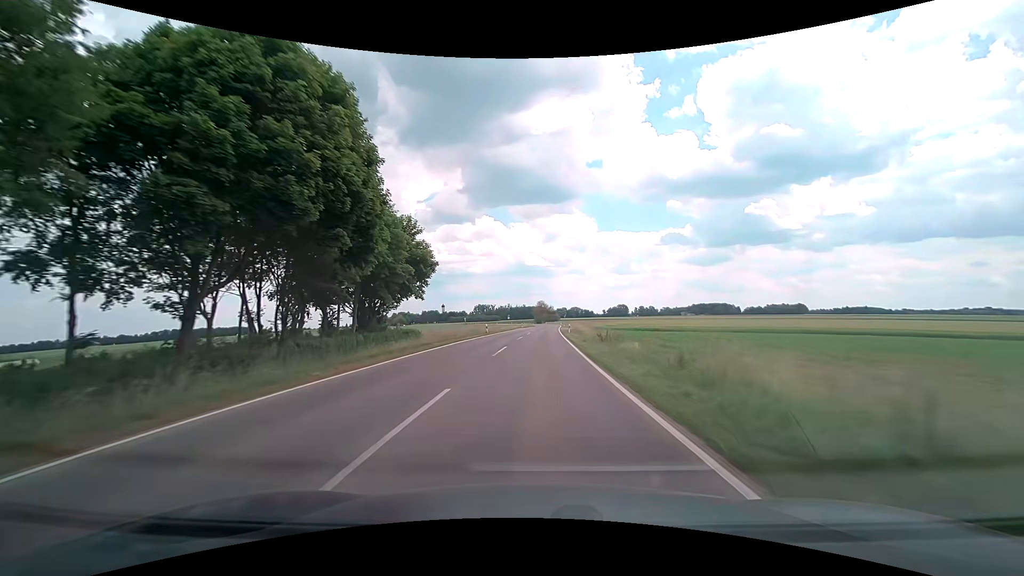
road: tertiary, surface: asphalt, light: Day
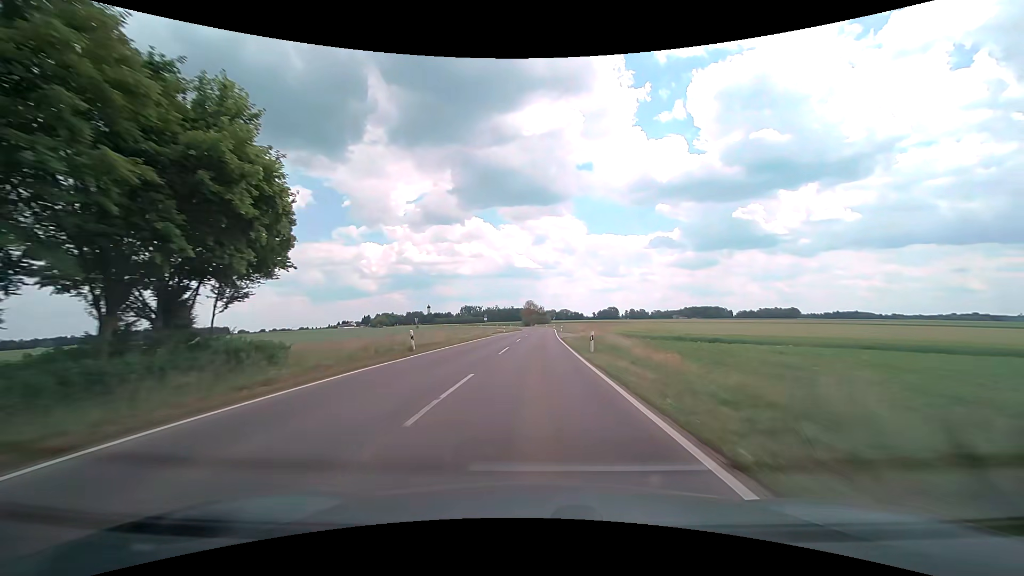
(+0.1, +27.5) m; +1°
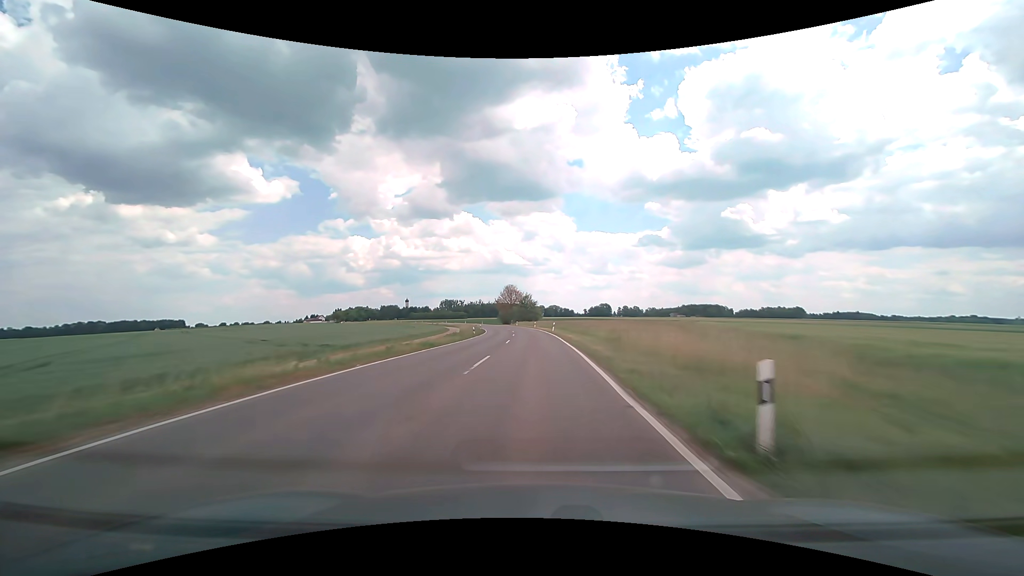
(+1.5, +69.8) m; +2°
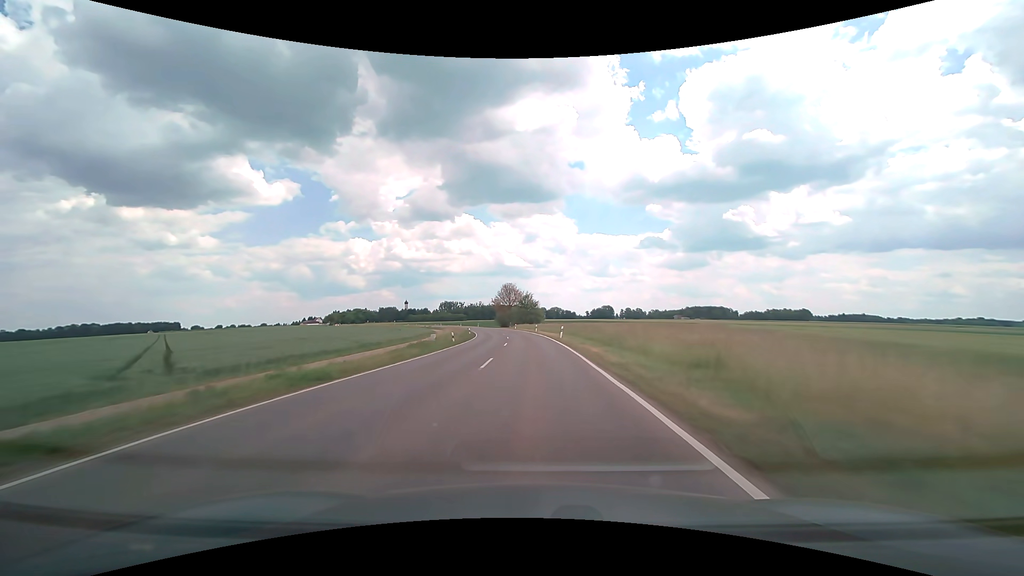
(0.0, +14.0) m; 0°
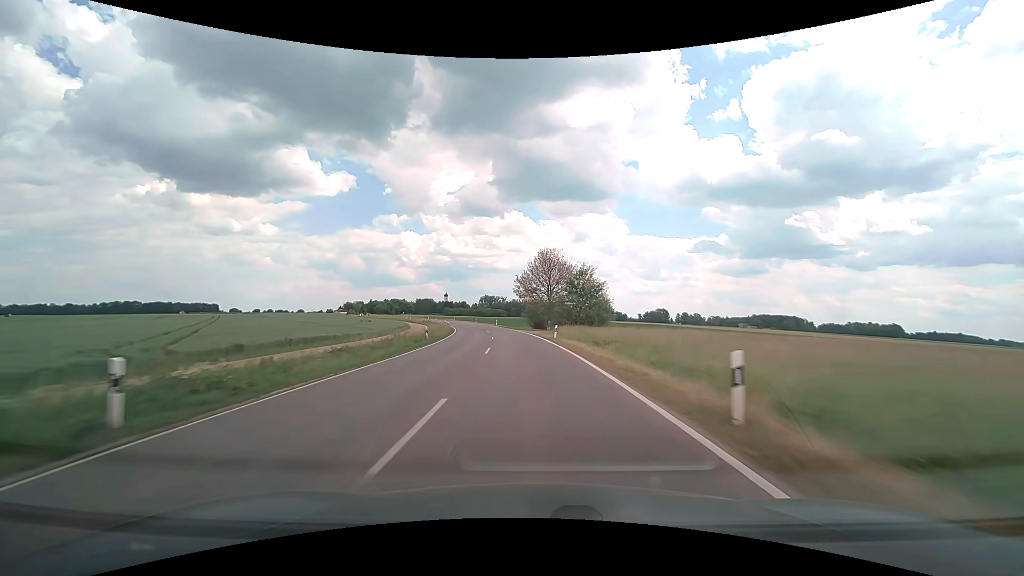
(-1.5, +55.8) m; -5°
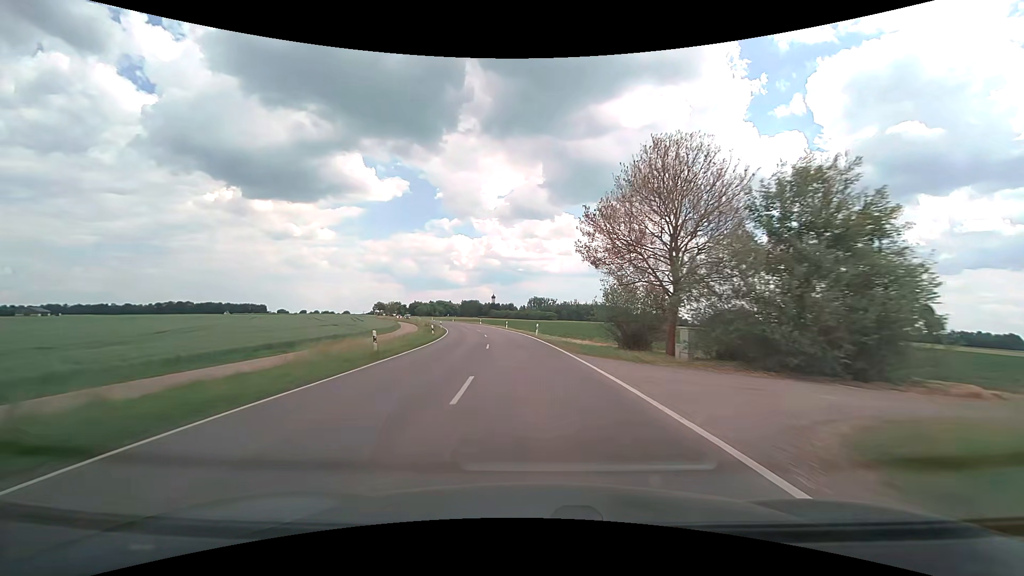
(-2.5, +41.6) m; -6°
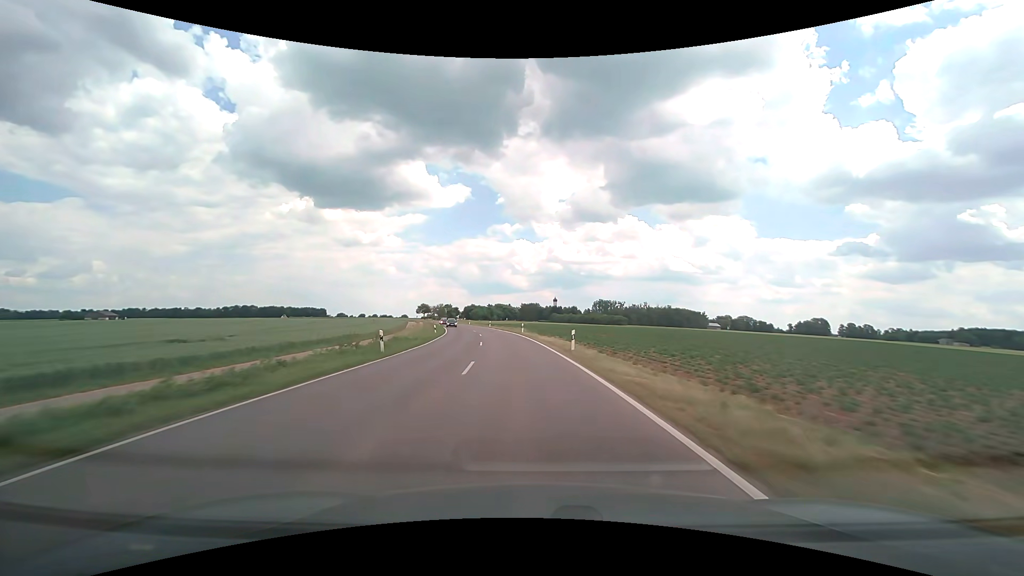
(-2.3, +41.4) m; -7°
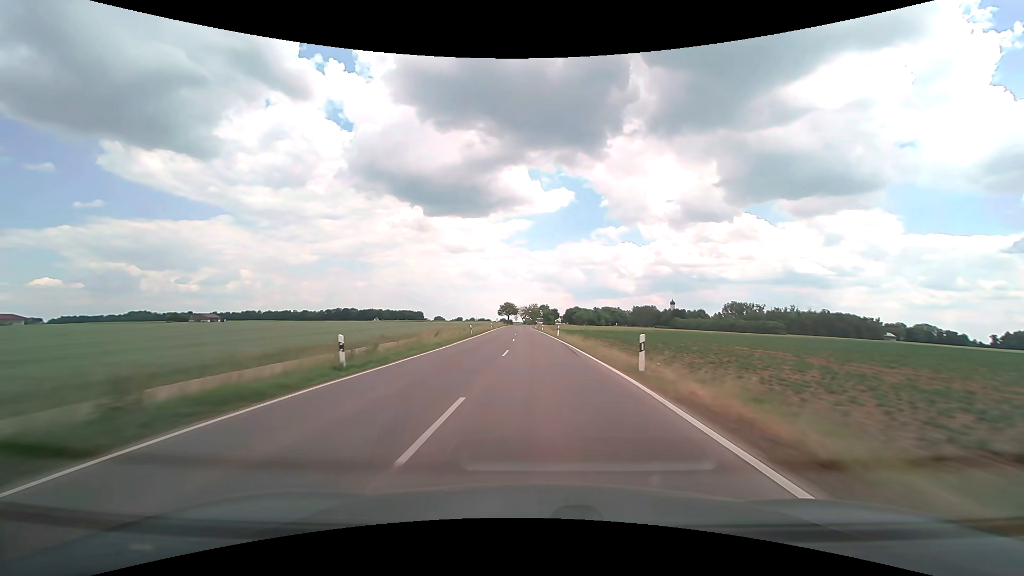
(-6.8, +67.9) m; -12°
(0, +10) (0, +20) (-1, +30) (-1, +40) (-1, +50) (-1, +60) (-2, +70) (-2, +80) (-2, +90) (-2, +100) m
